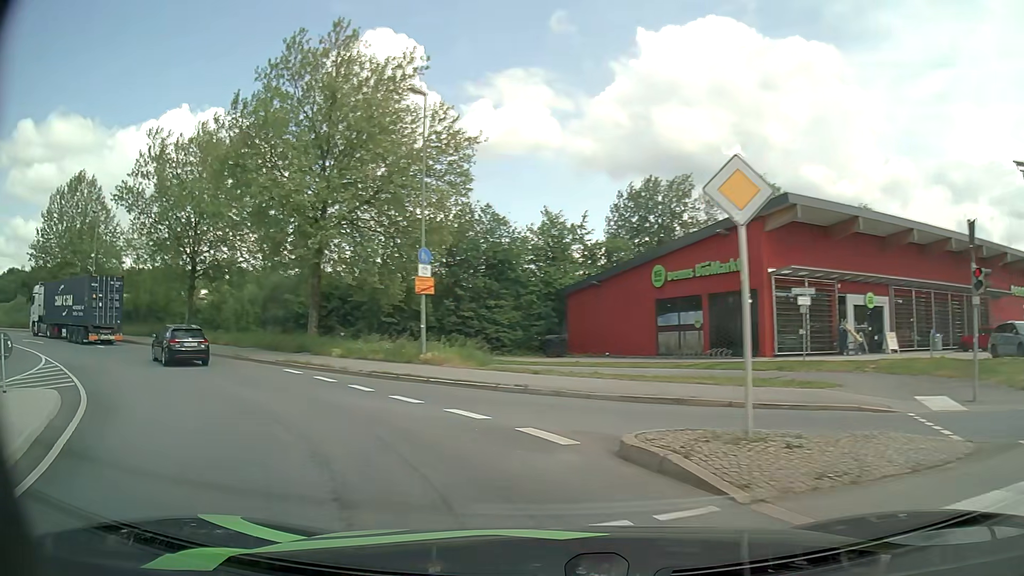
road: primary_link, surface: asphalt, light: Day
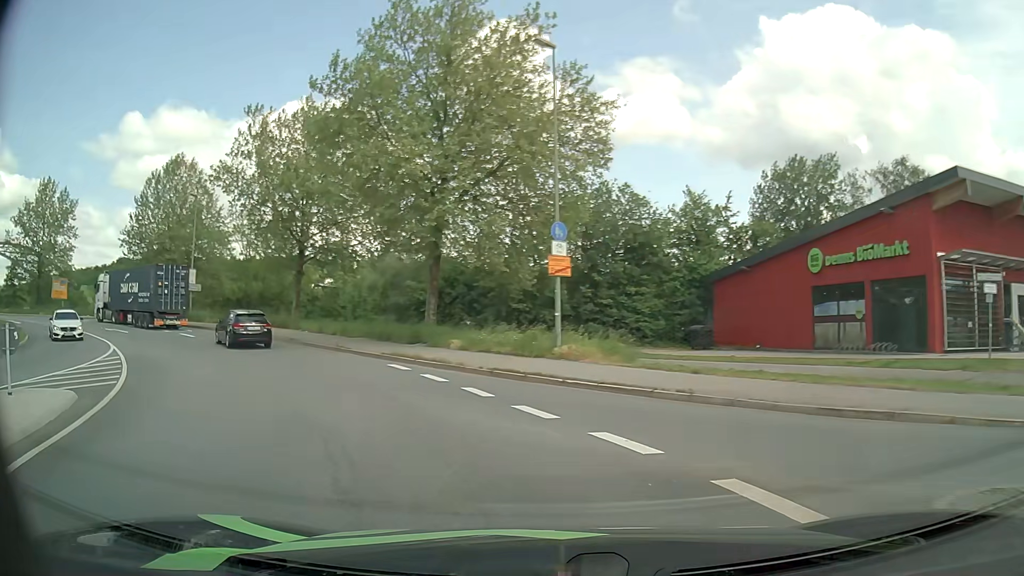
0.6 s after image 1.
(-0.4, +3.8) m; -12°
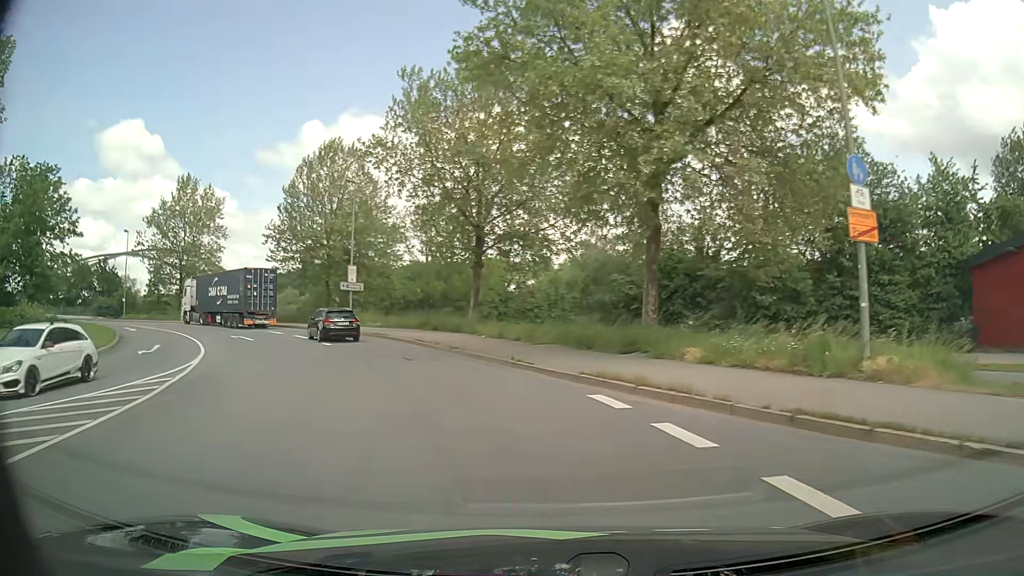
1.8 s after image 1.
(-1.4, +8.4) m; -17°
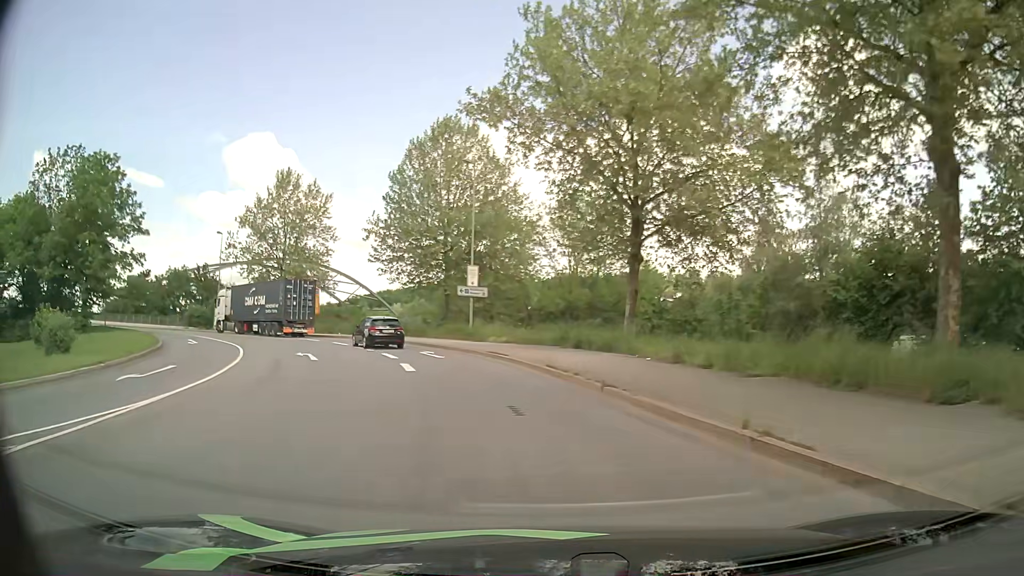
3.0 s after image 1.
(-1.2, +9.8) m; -13°
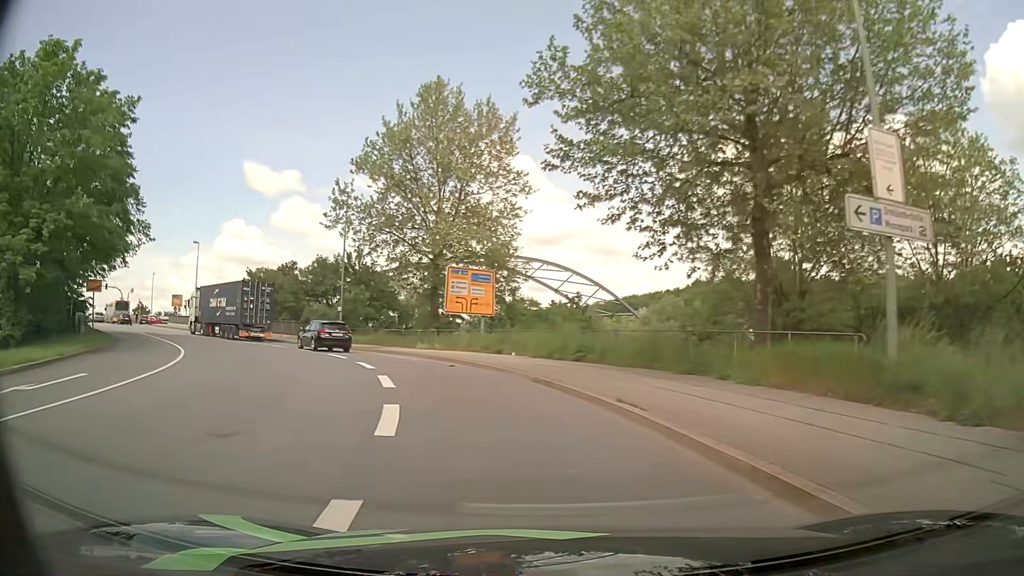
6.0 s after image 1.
(-5.2, +27.6) m; -20°
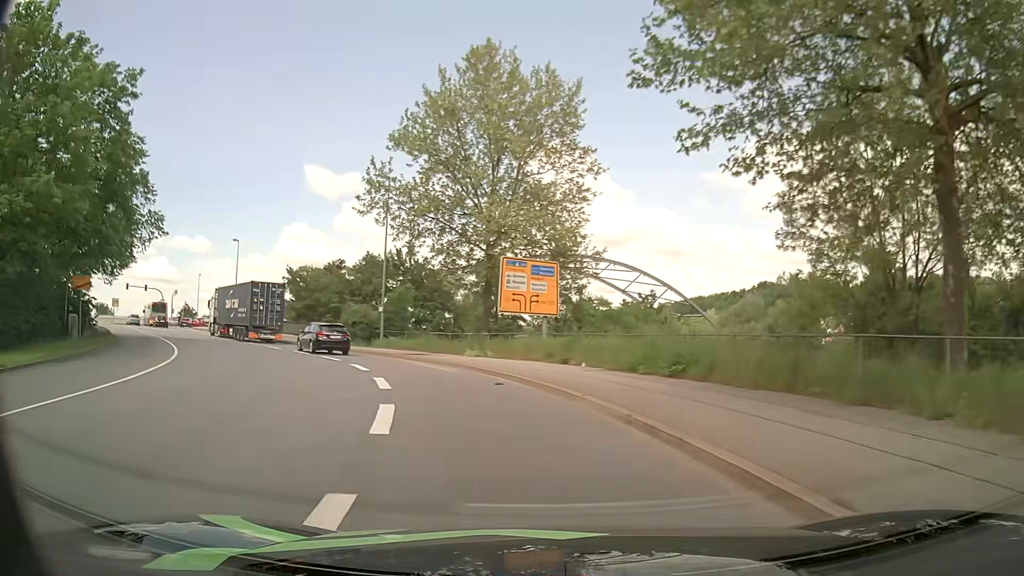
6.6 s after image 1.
(-0.3, +5.9) m; -6°
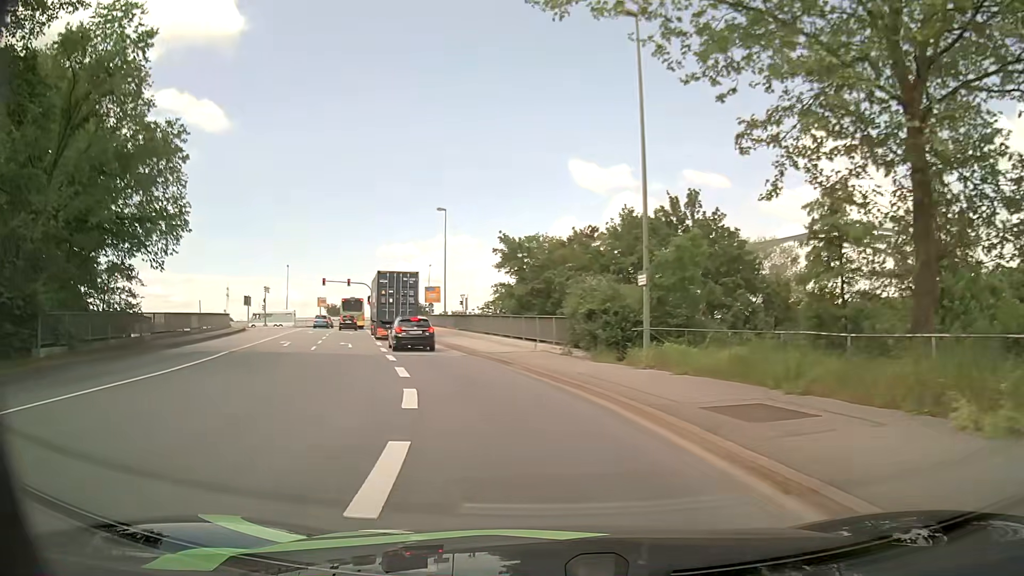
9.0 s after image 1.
(-4.2, +21.2) m; -24°
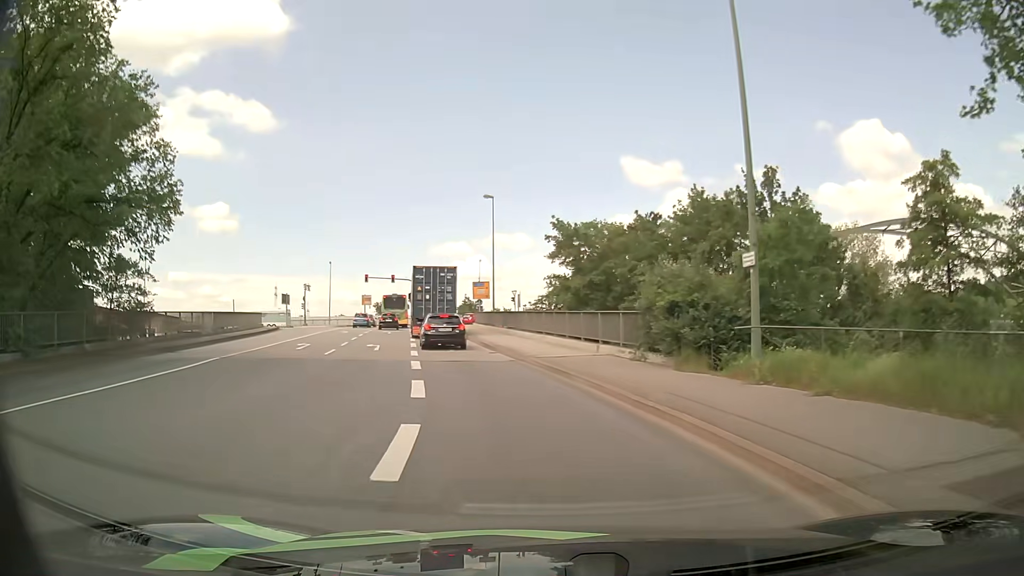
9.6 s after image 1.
(-0.2, +4.9) m; -5°
